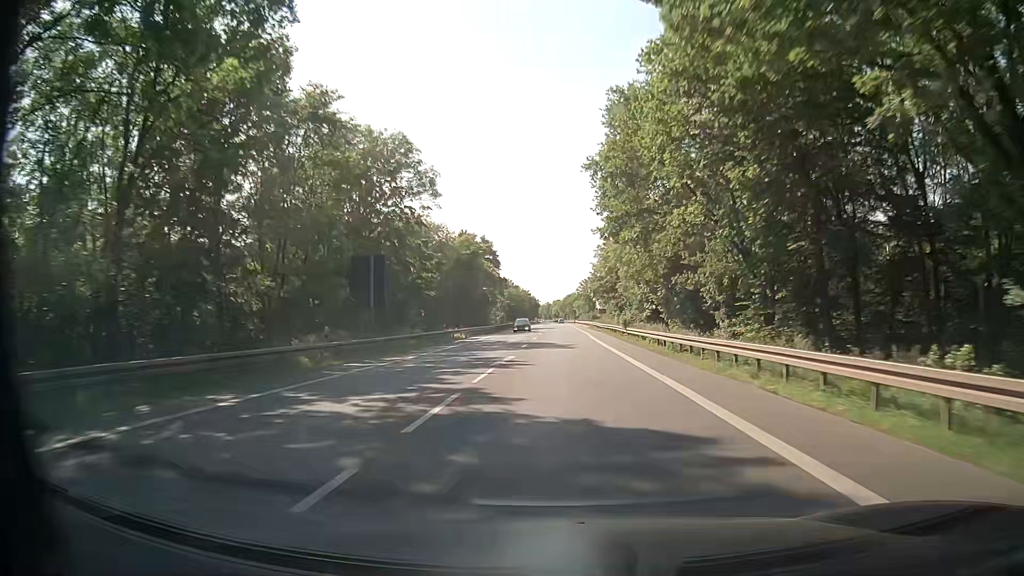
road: secondary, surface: asphalt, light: Day
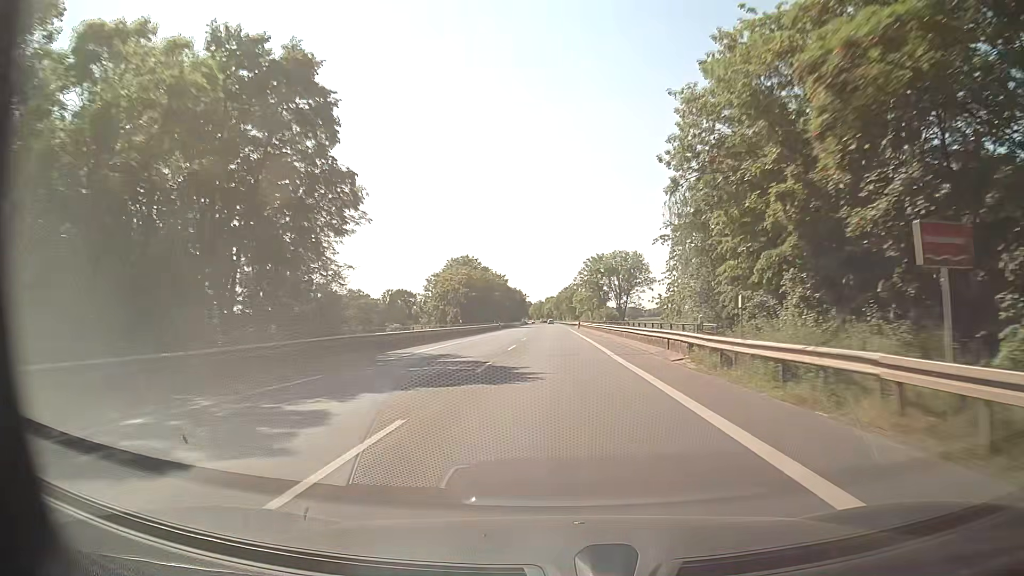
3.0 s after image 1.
(+0.5, +77.7) m; 0°
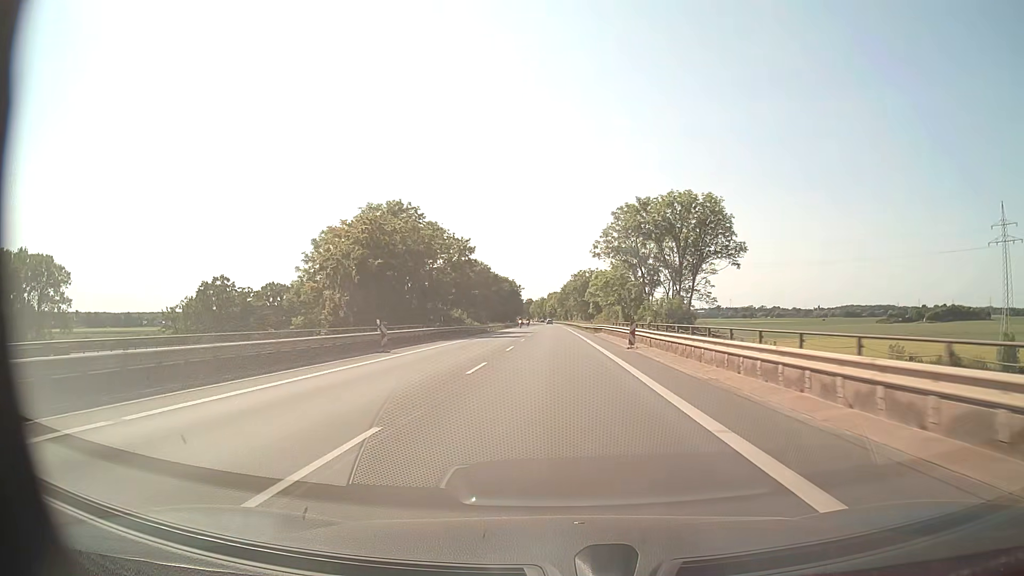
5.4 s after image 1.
(-0.1, +62.8) m; 0°
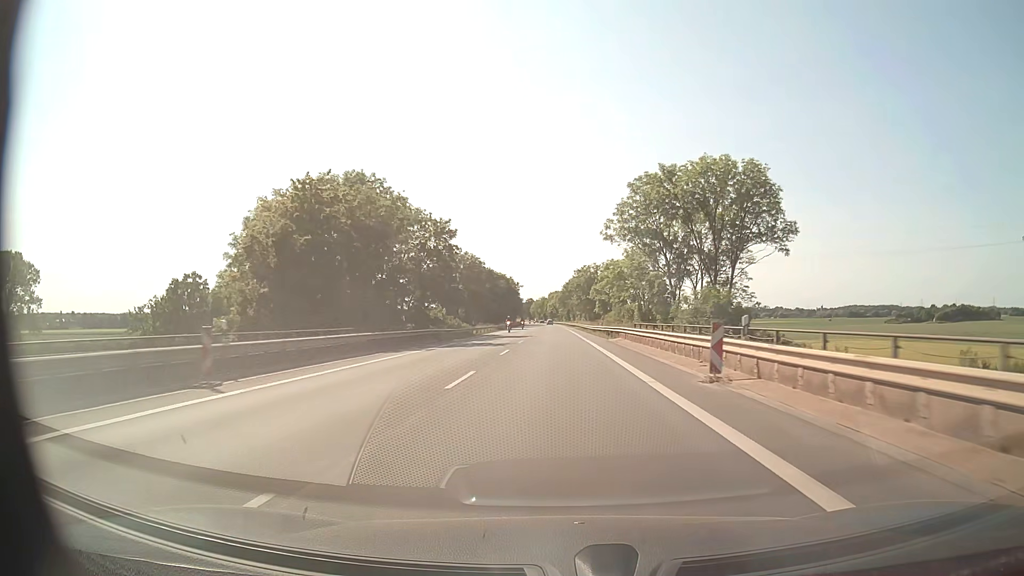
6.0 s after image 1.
(0.0, +15.8) m; 0°
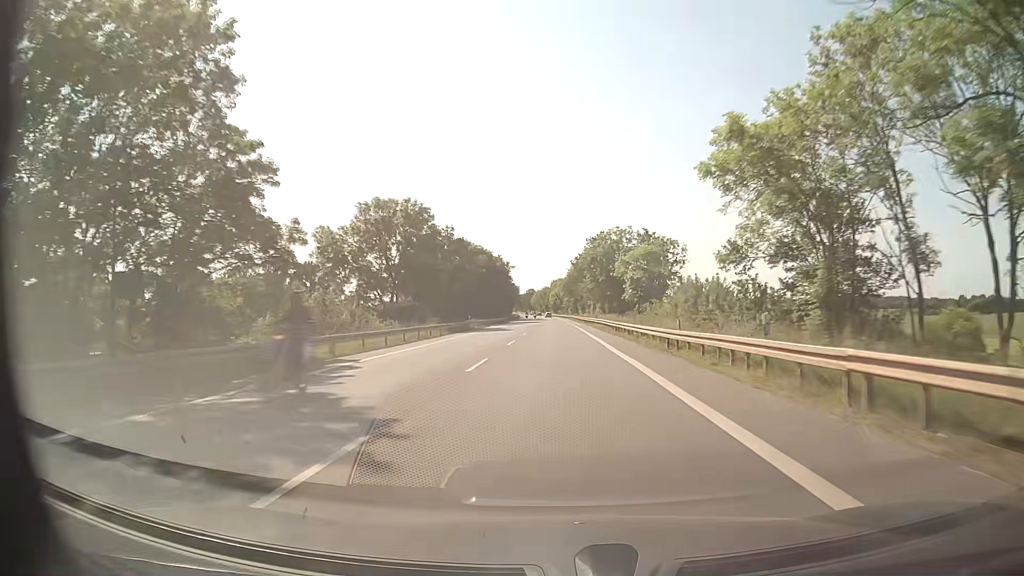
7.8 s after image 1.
(-0.1, +47.4) m; 0°
